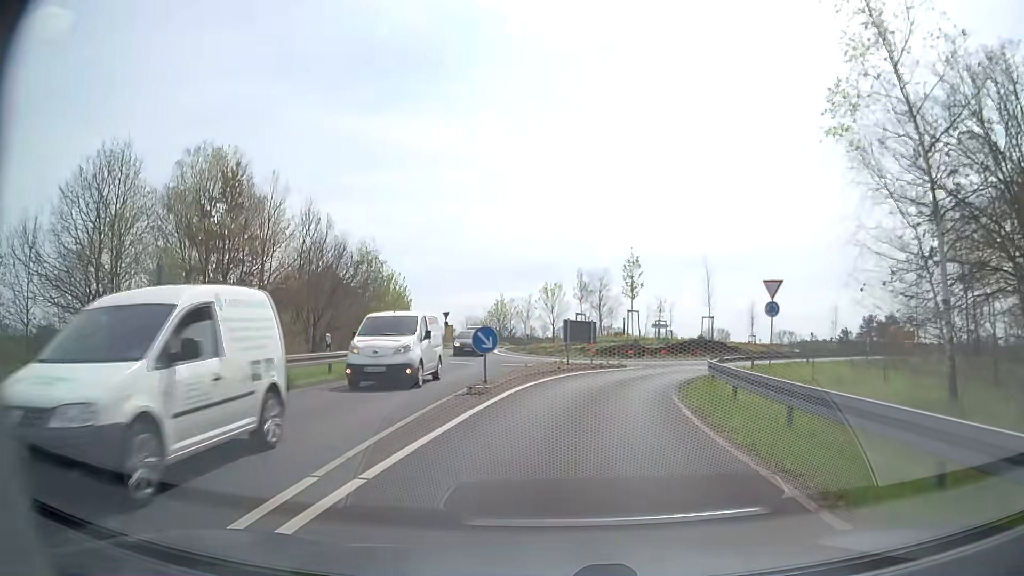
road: secondary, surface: asphalt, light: Day
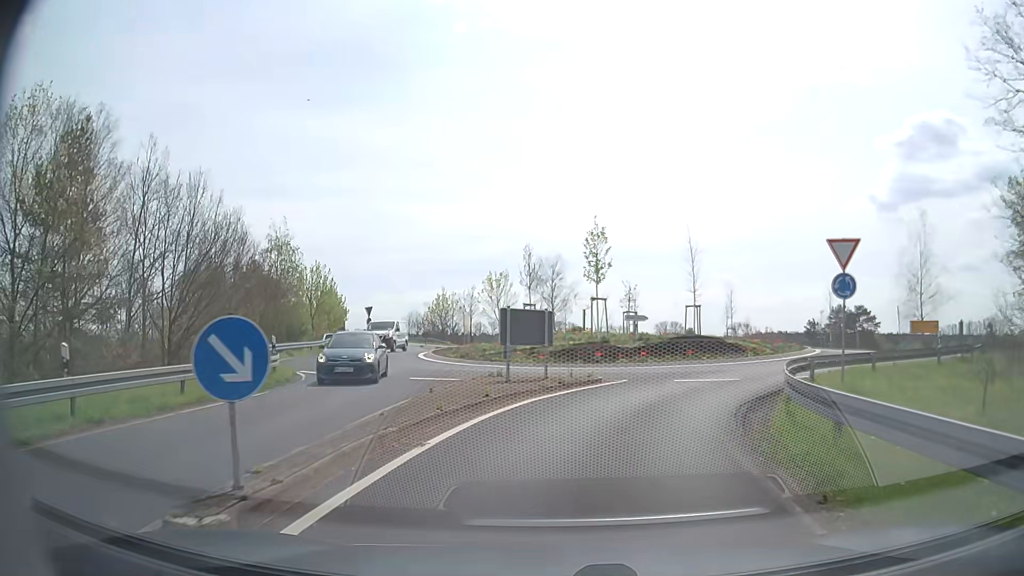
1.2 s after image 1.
(+0.3, +9.8) m; +4°
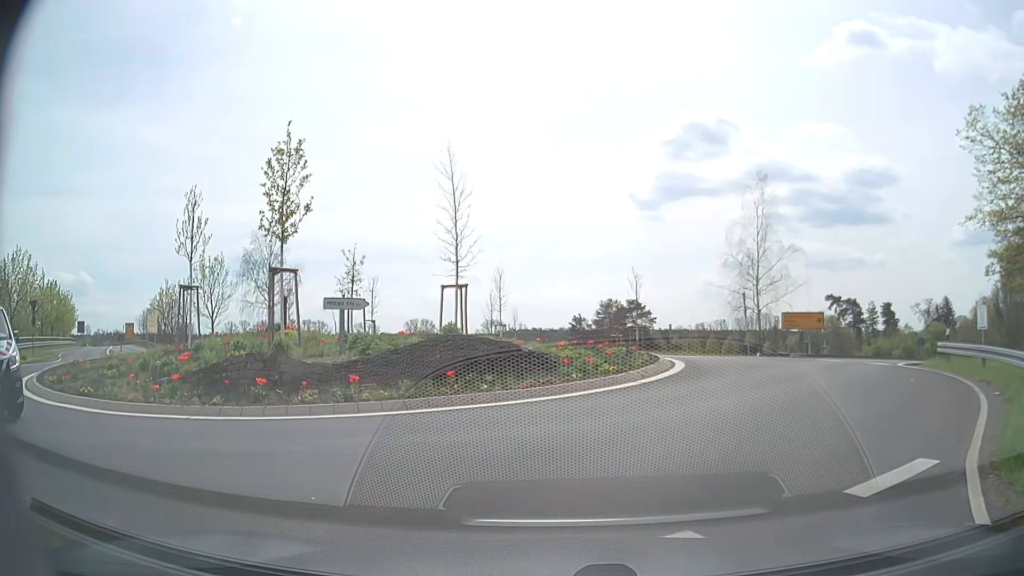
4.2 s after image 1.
(+1.8, +13.7) m; +19°
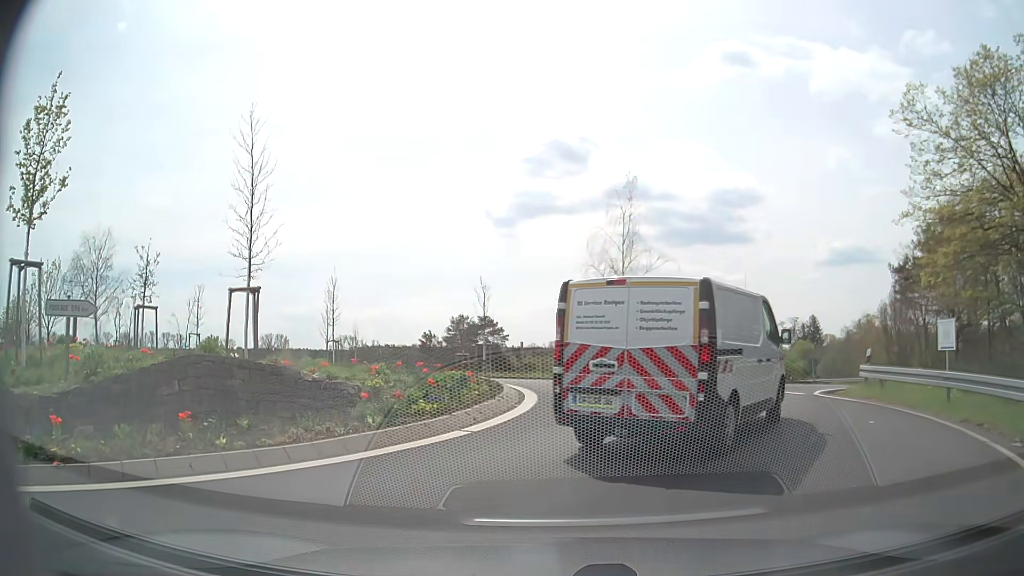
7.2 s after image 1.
(+0.7, +5.1) m; +13°
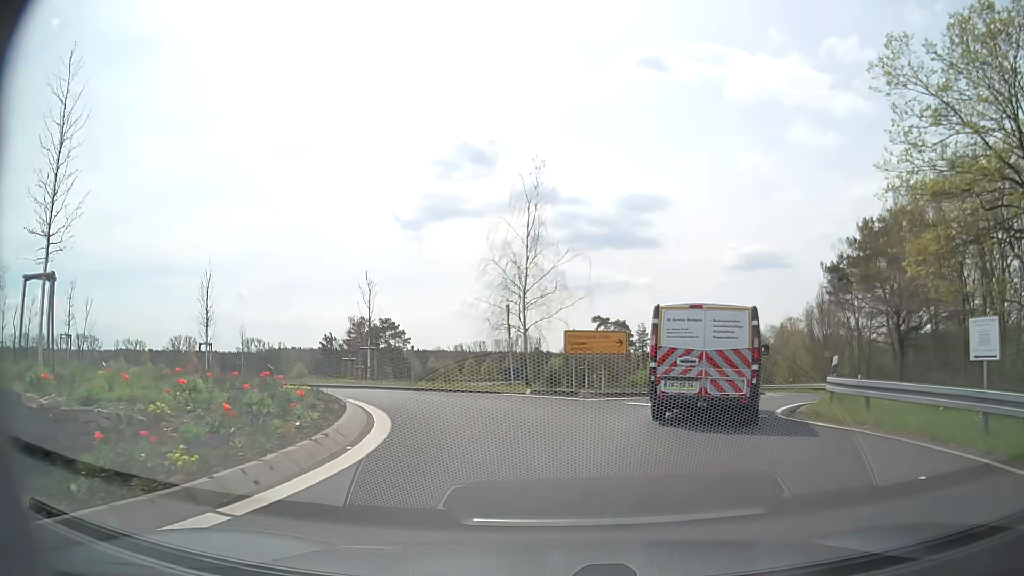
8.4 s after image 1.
(+0.4, +4.8) m; +9°
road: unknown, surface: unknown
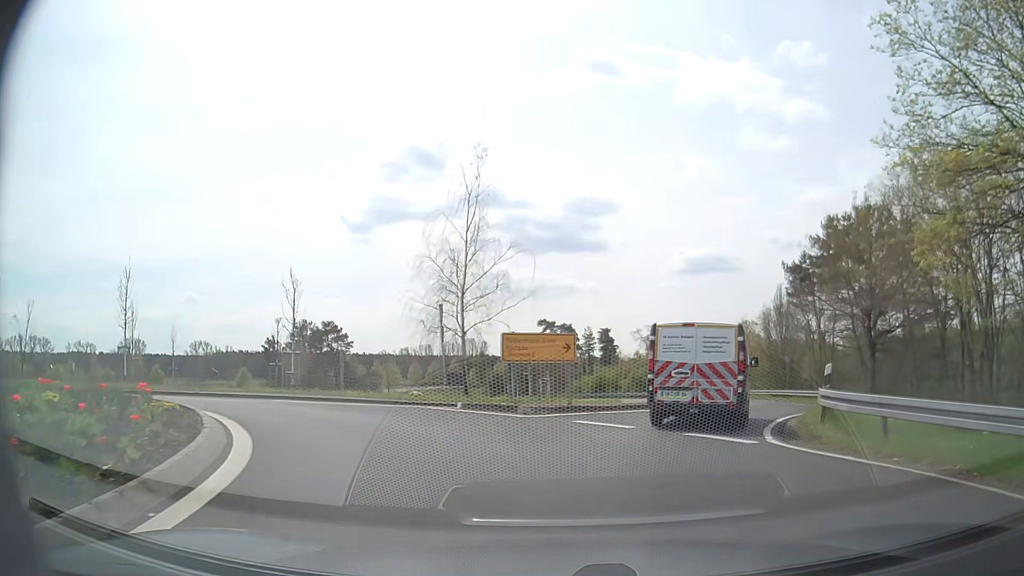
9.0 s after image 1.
(+0.1, +3.2) m; +4°
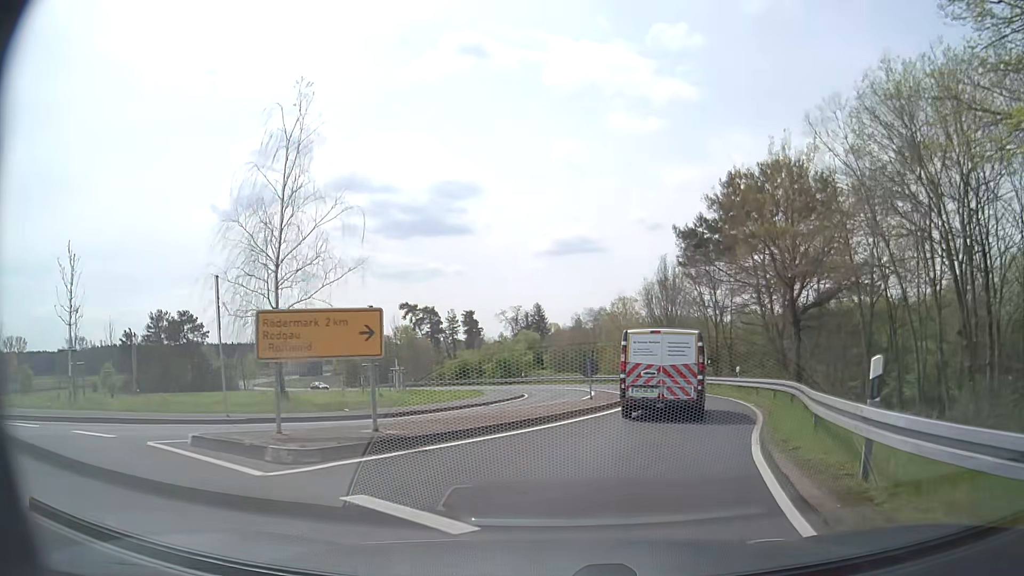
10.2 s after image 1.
(+0.9, +7.8) m; +12°
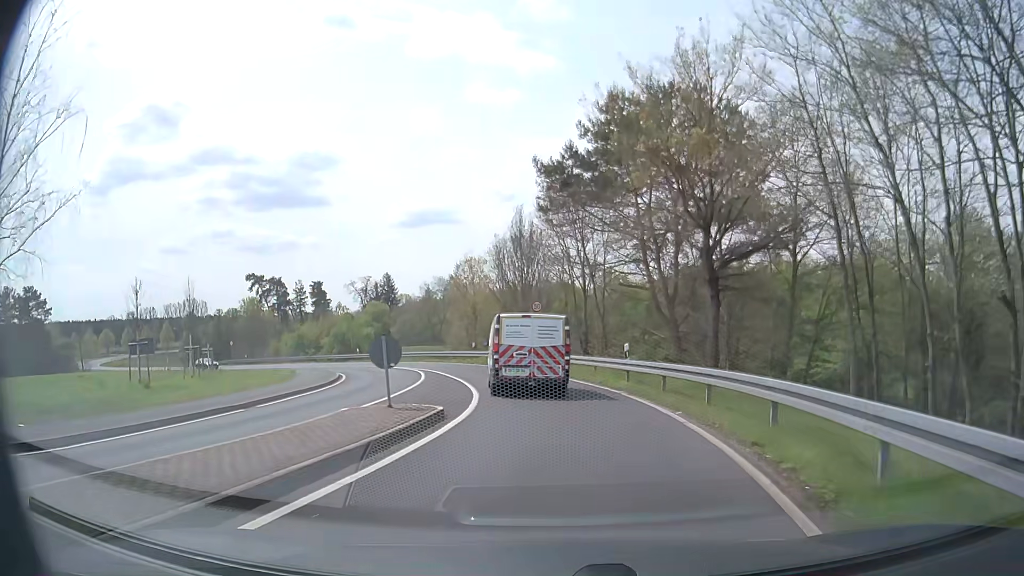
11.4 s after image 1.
(+1.1, +9.7) m; +12°
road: secondary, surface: asphalt
(0, +10) (0, +20) (-2, +30) (-5, +39) (-10, +48) (-15, +57) (-21, +65) (-28, +72) (-36, +78) (-44, +84) m
